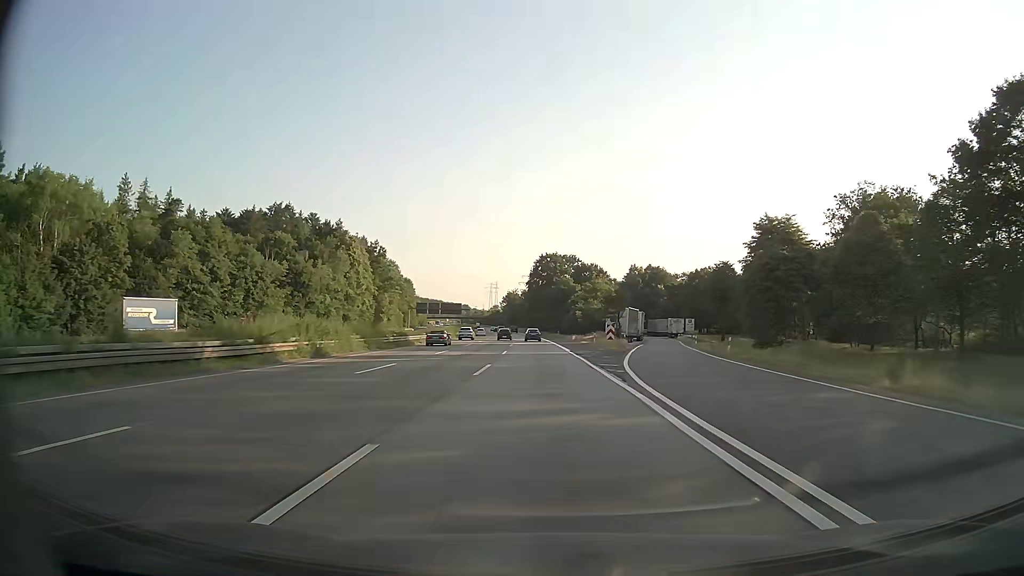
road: motorway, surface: asphalt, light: Day
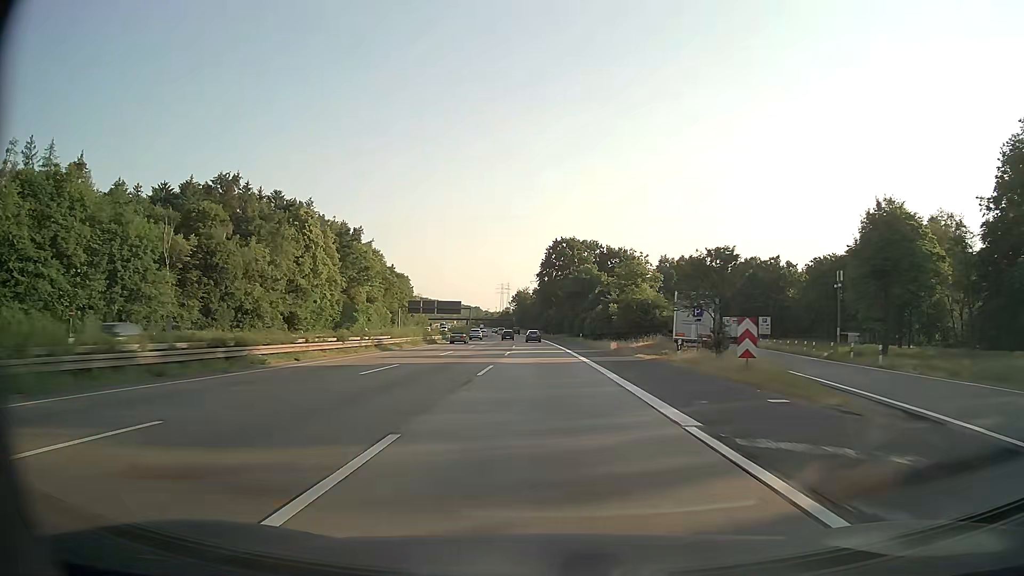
(-0.3, +34.8) m; -1°
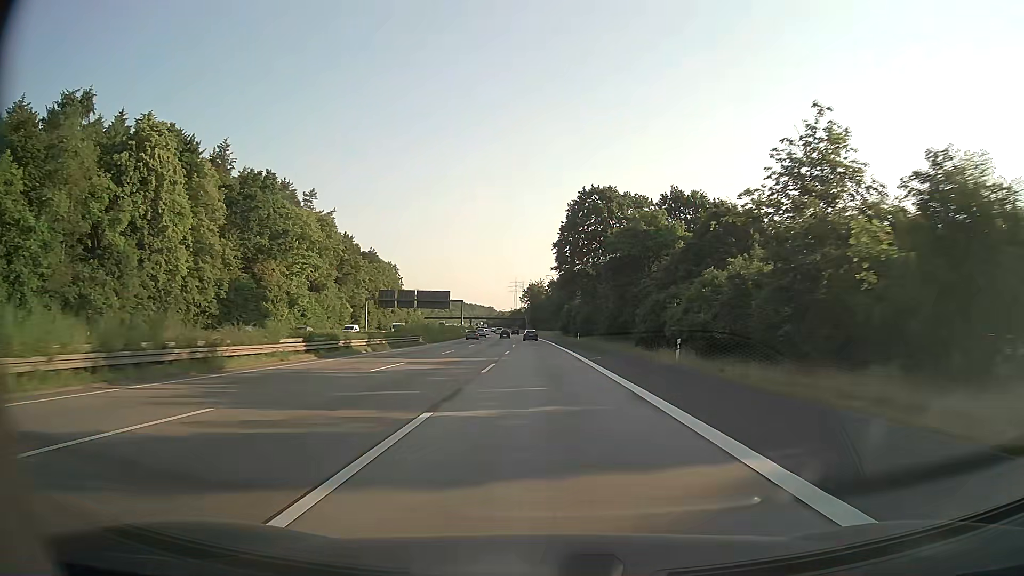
(-0.6, +52.2) m; -1°
(0, +10) (0, +20) (0, +30) (0, +40) (-1, +50) (-1, +60) (-1, +70) (-2, +80) (-2, +90) (-2, +100) m
